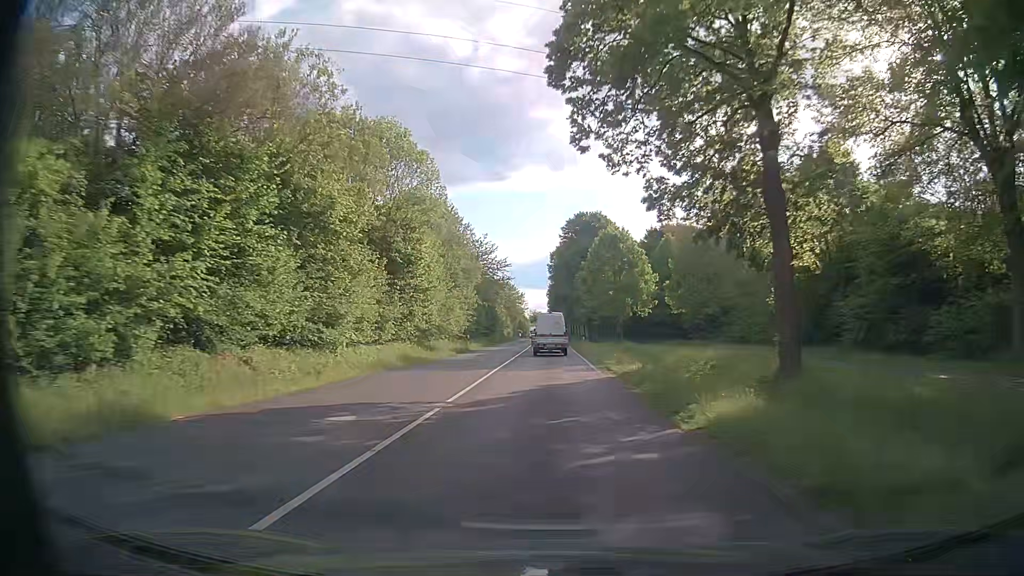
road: secondary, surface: asphalt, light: Day
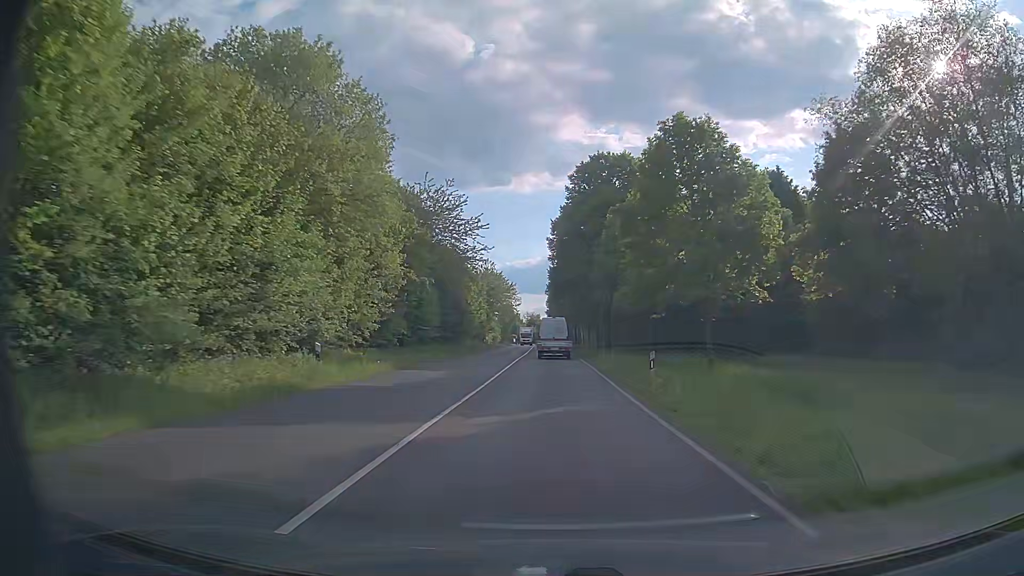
(0.0, +33.4) m; 0°
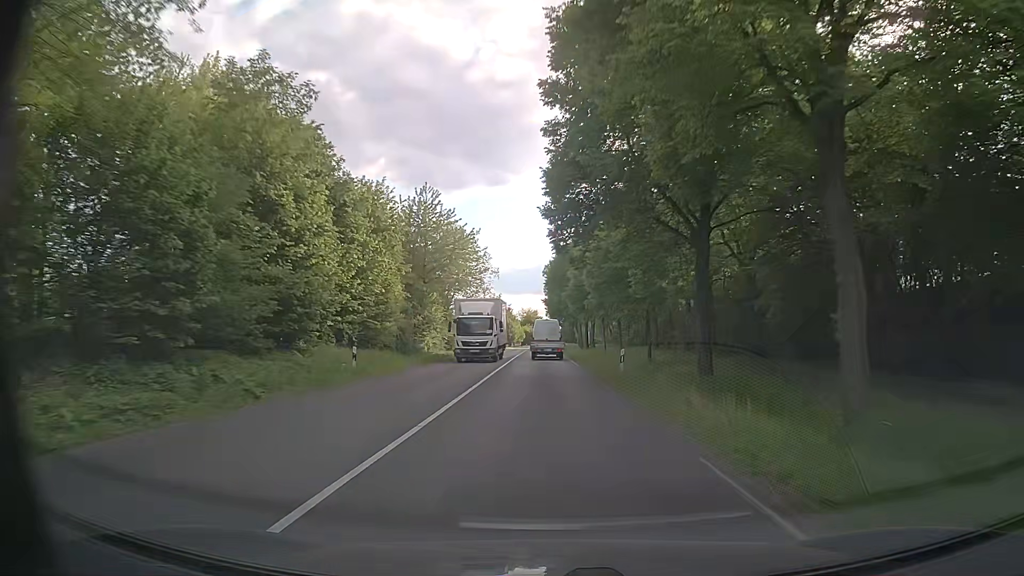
(-0.1, +45.2) m; -1°
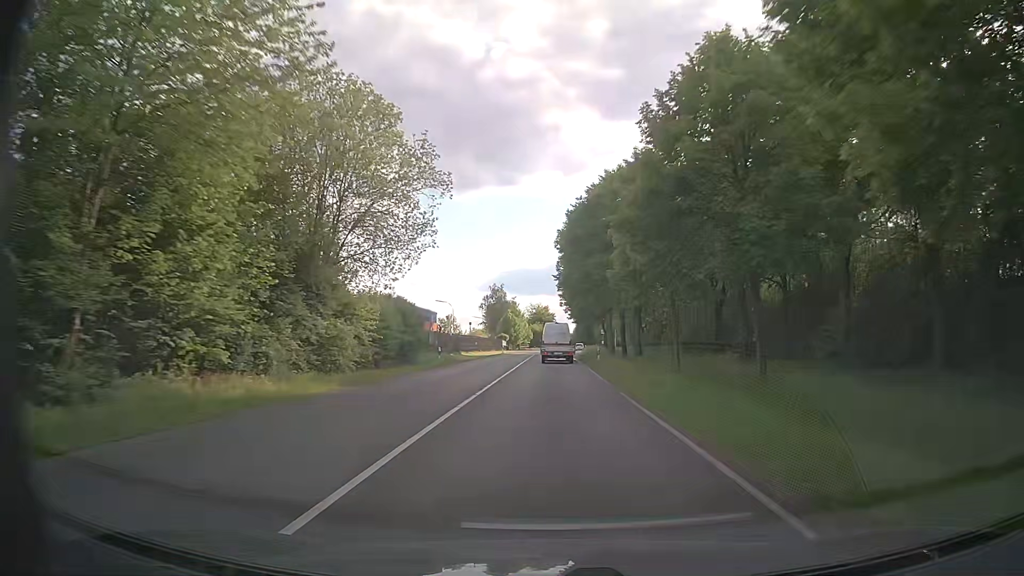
(+0.1, +35.0) m; -1°
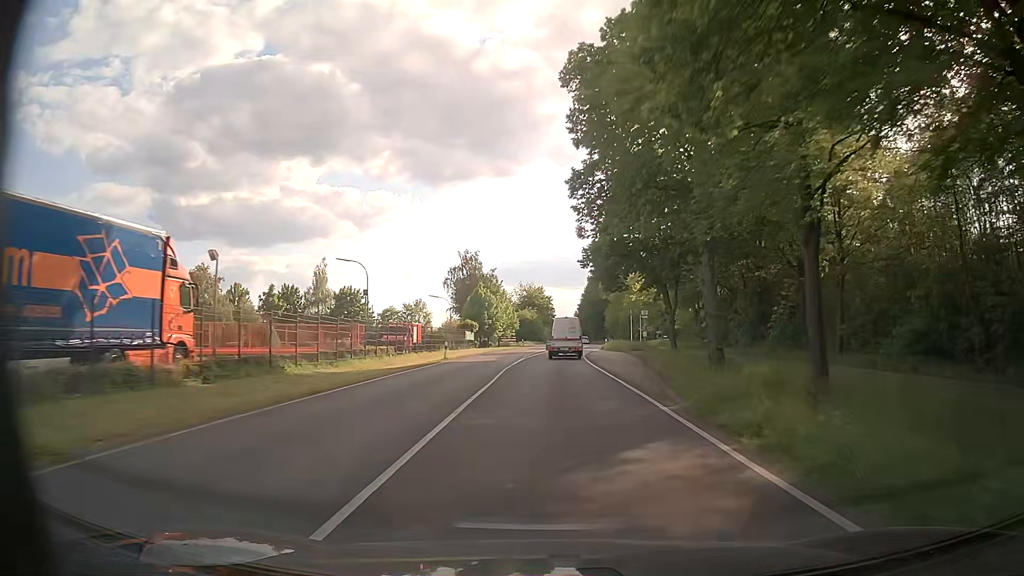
(+0.1, +47.3) m; +1°
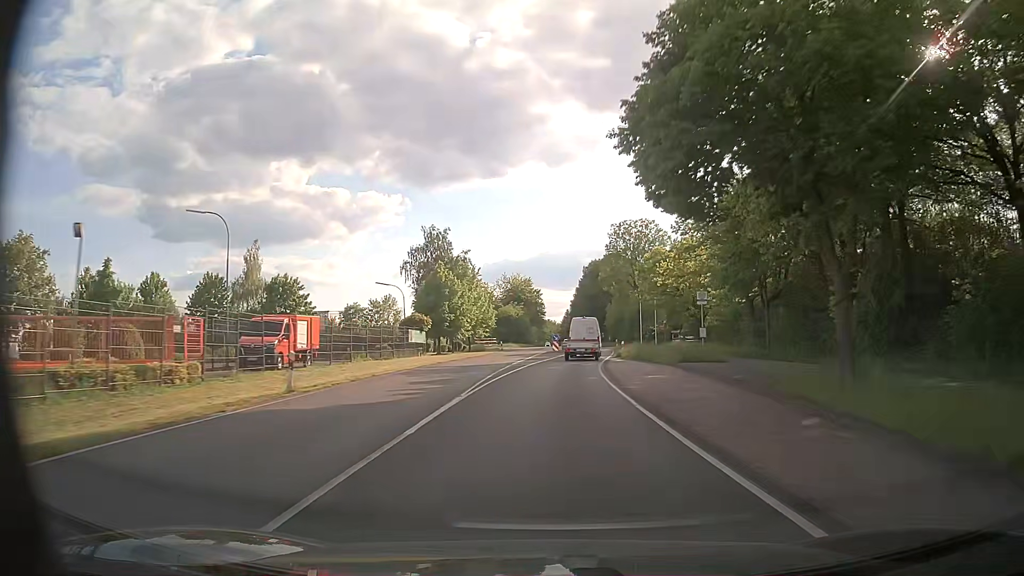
(+0.2, +23.7) m; +1°
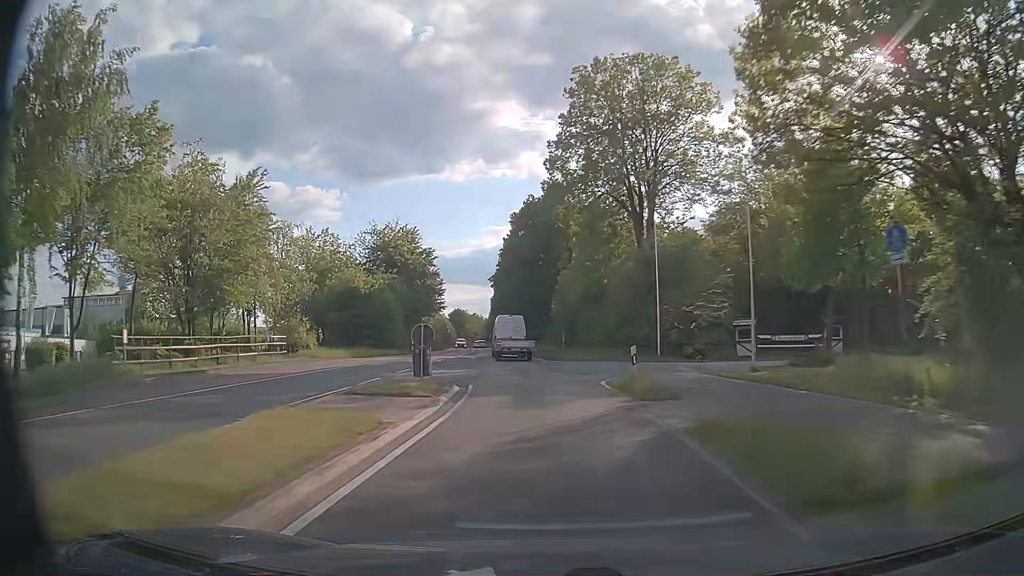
(+3.7, +58.7) m; +6°
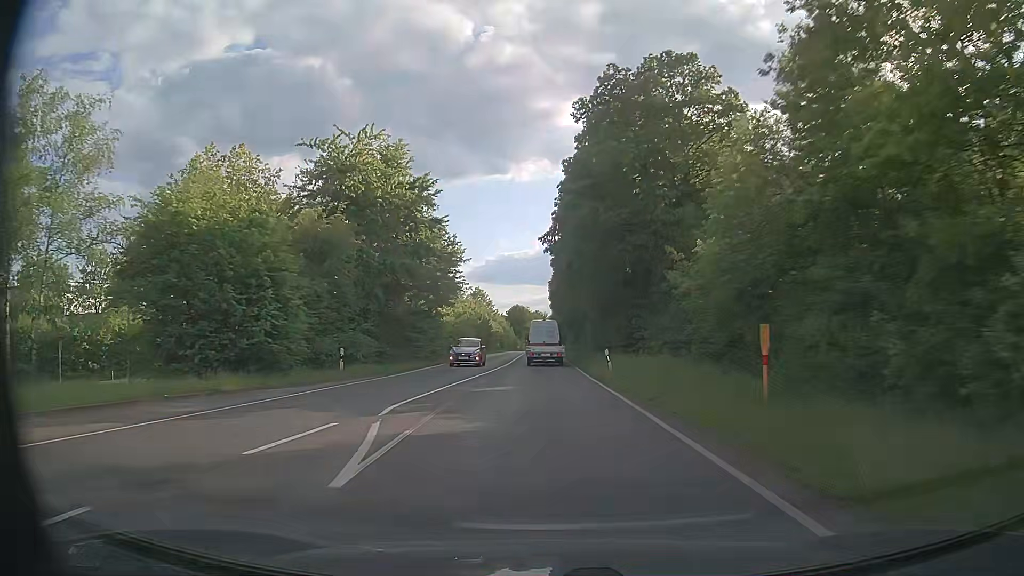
(-1.7, +34.5) m; -6°
(0, +10) (0, +20) (-1, +30) (-1, +40) (-1, +50) (-1, +60) (-1, +70) (-2, +80) (-2, +90) (-2, +100) m
